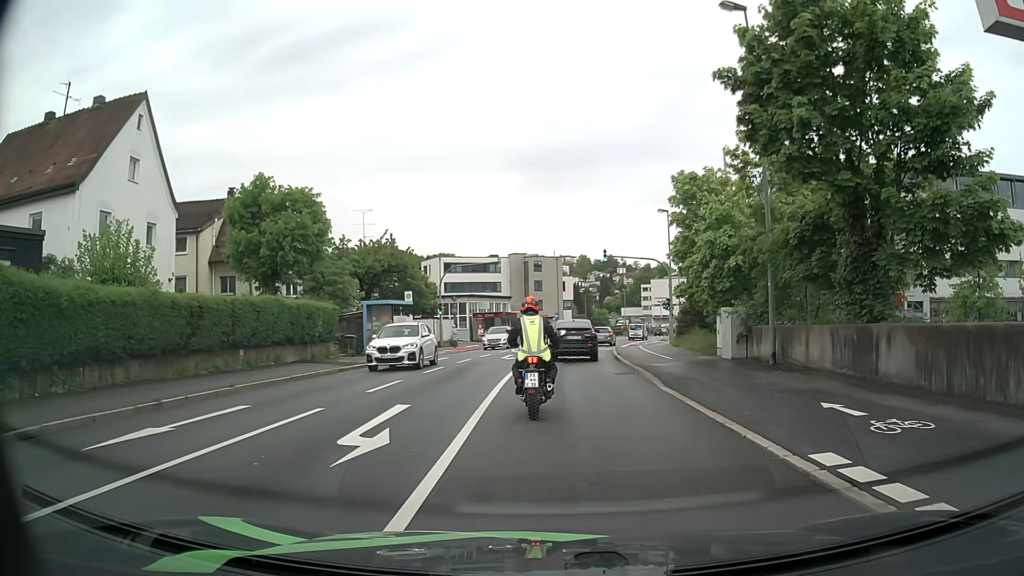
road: tertiary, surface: asphalt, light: Day
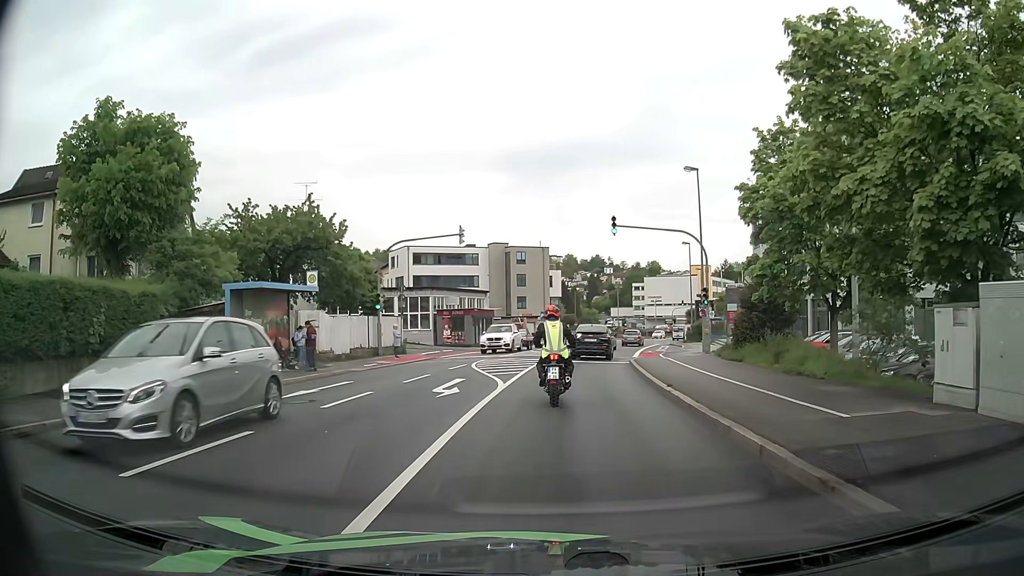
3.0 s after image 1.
(+0.1, +14.9) m; +1°
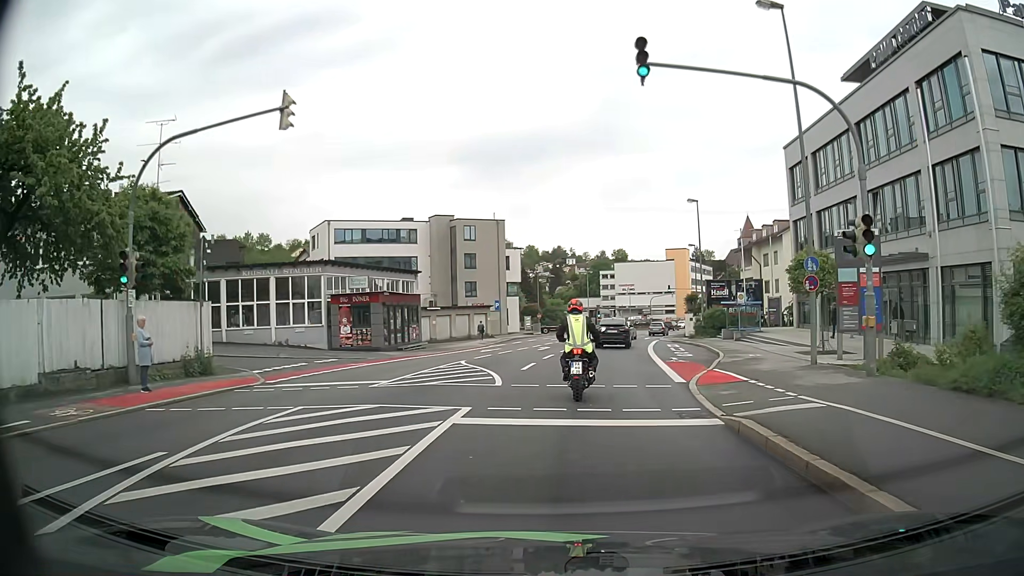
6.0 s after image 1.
(+0.5, +19.9) m; +3°
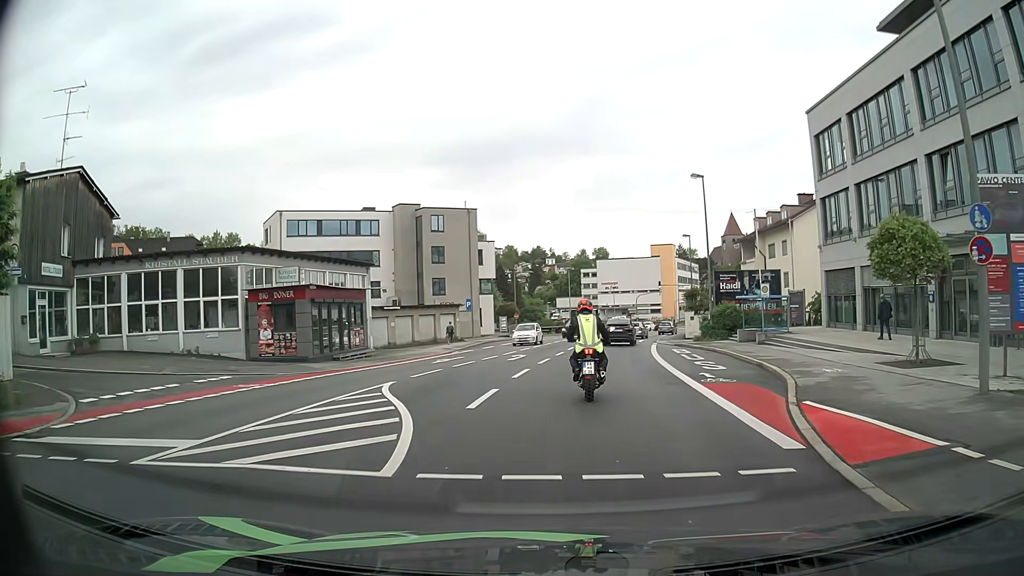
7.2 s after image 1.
(+0.1, +8.4) m; +2°
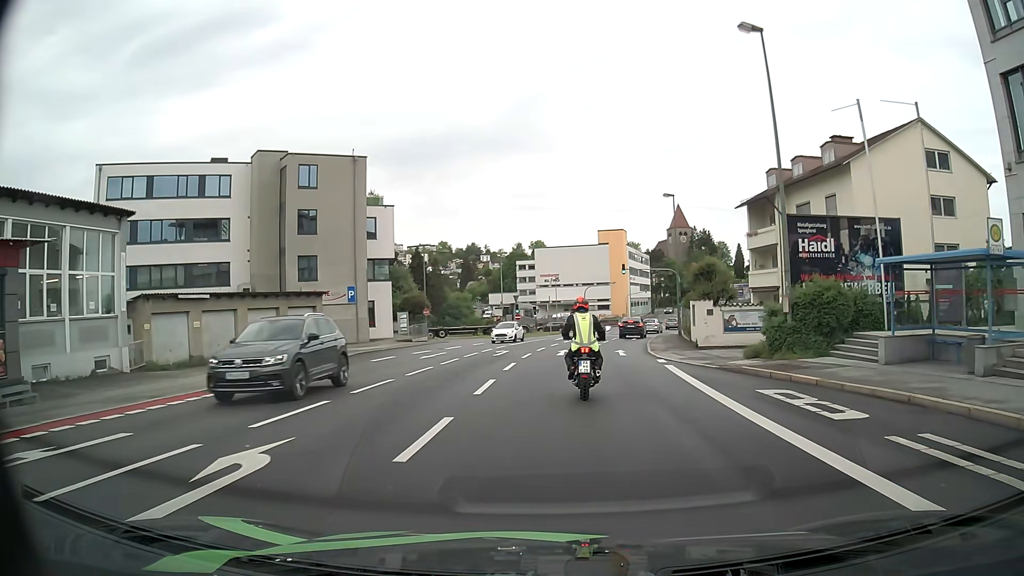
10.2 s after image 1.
(+0.9, +22.2) m; +5°
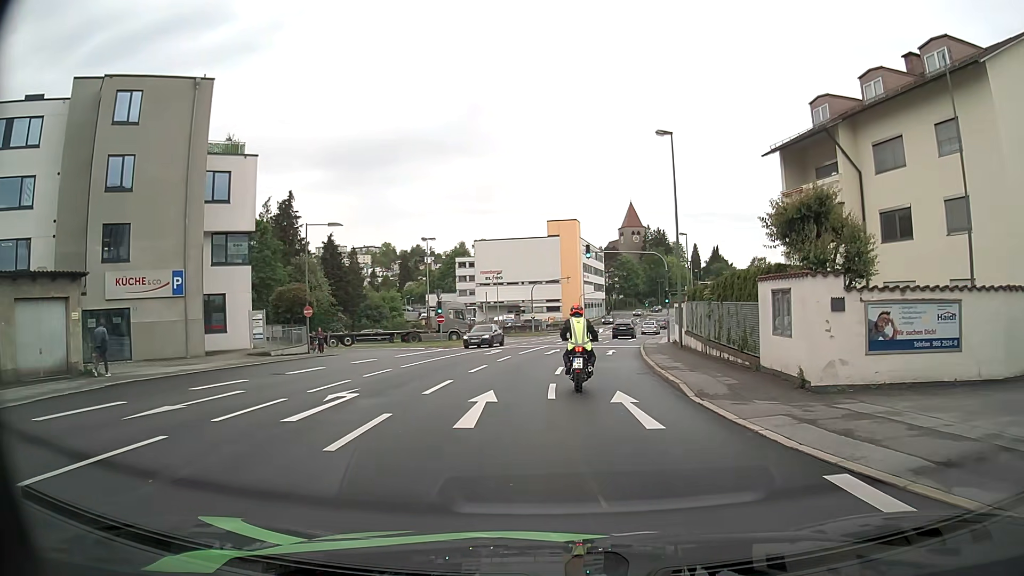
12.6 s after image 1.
(+0.6, +17.6) m; +4°
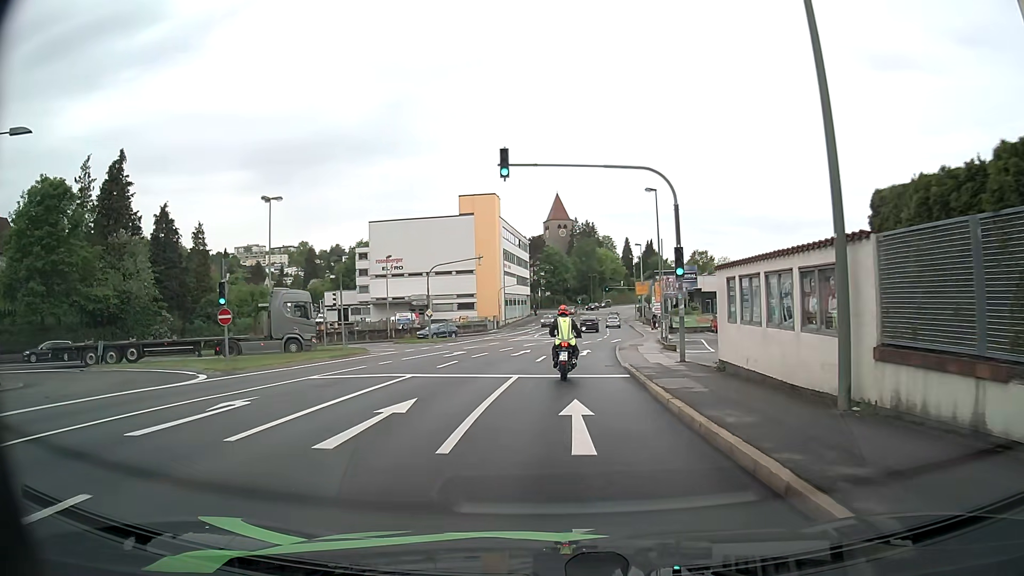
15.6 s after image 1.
(+1.4, +23.5) m; +6°
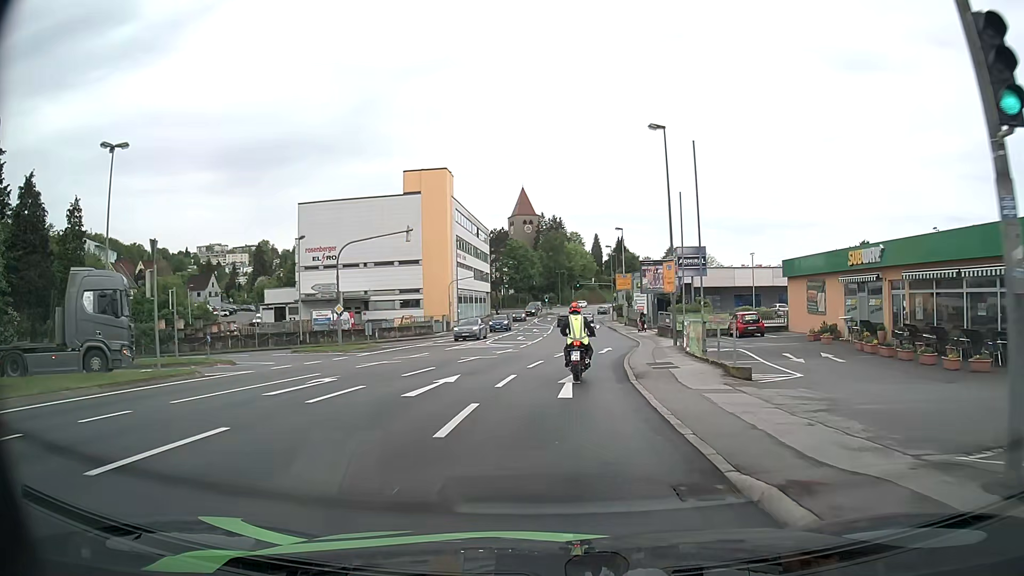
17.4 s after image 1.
(+0.5, +15.7) m; +3°
(0, +10) (+1, +20) (+2, +30) (+3, +40) (+4, +50) (+5, +60) (+5, +70) (+5, +80) (+6, +90) (+6, +100) m
